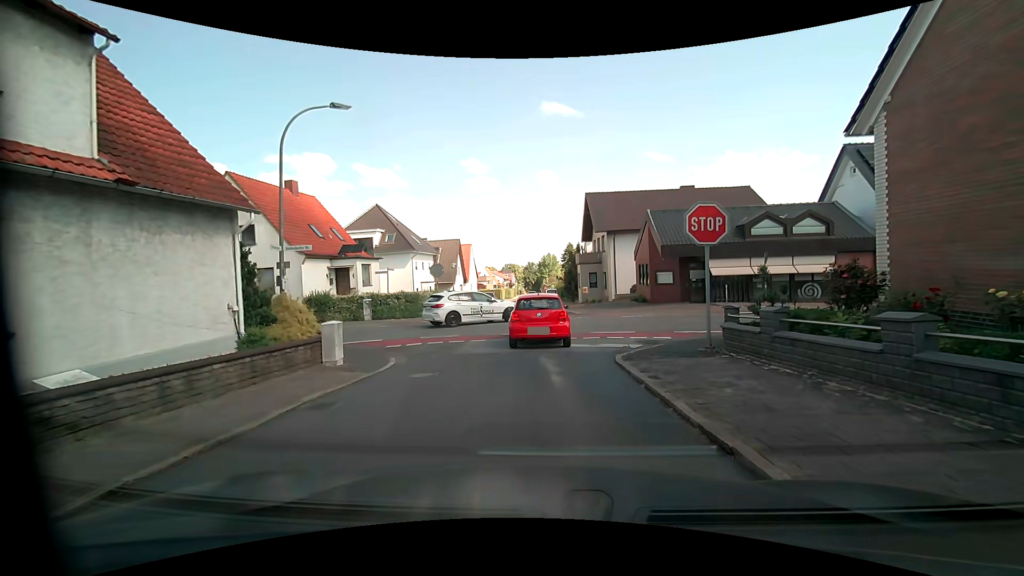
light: Day
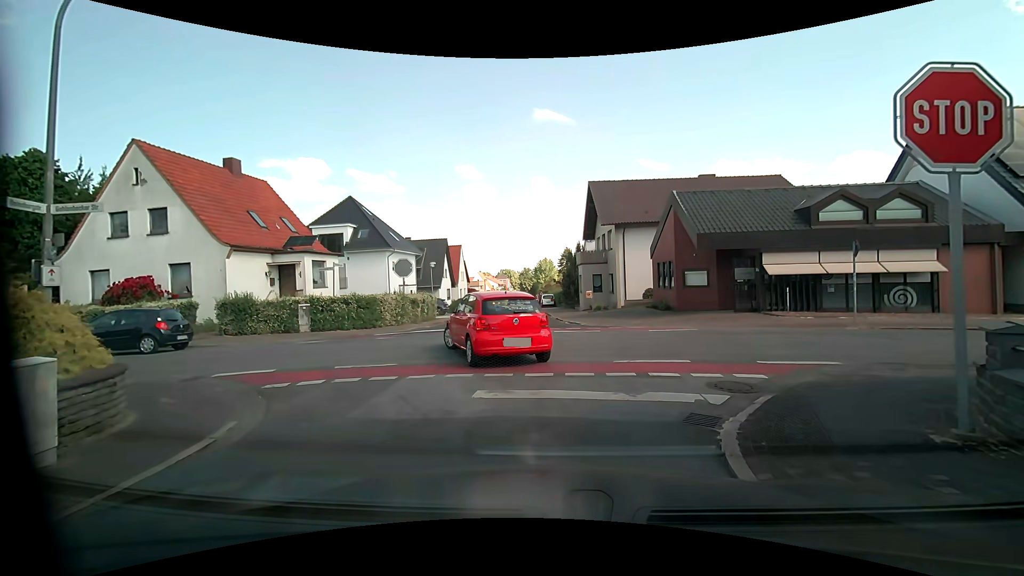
(-0.1, +6.8) m; -2°
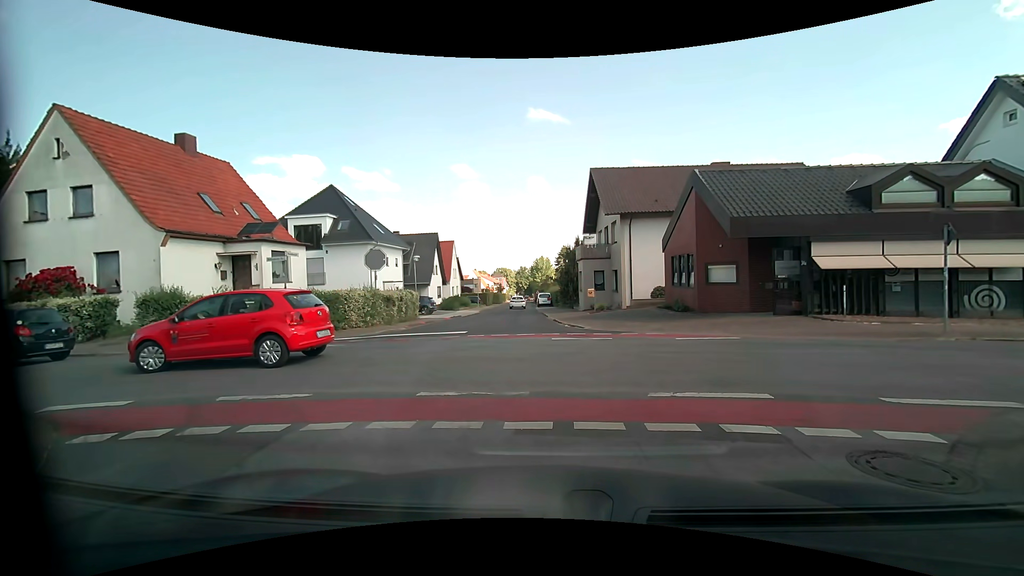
(+0.1, +3.6) m; +2°
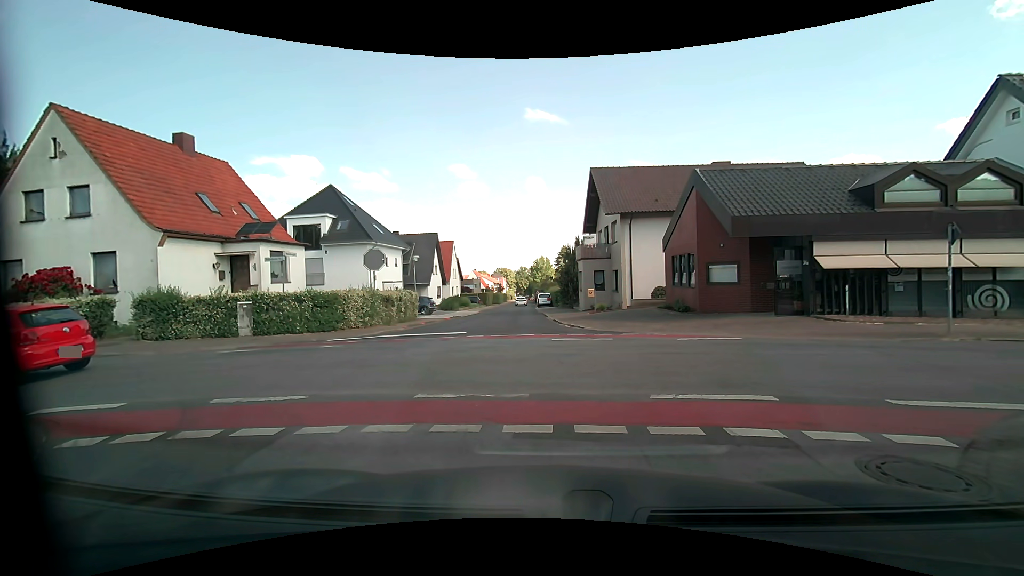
(0.0, +0.2) m; 0°
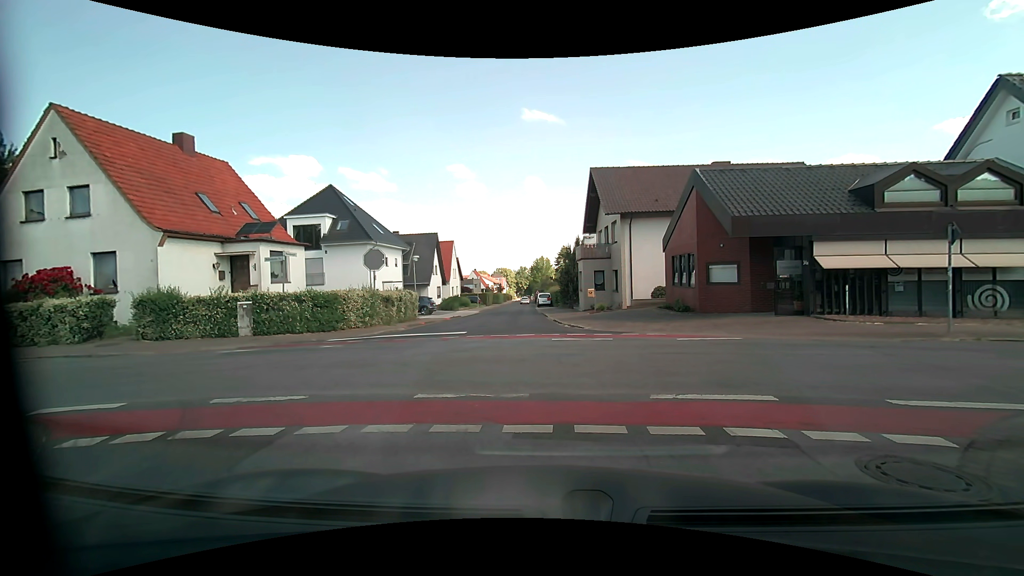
(0.0, 0.0) m; 0°
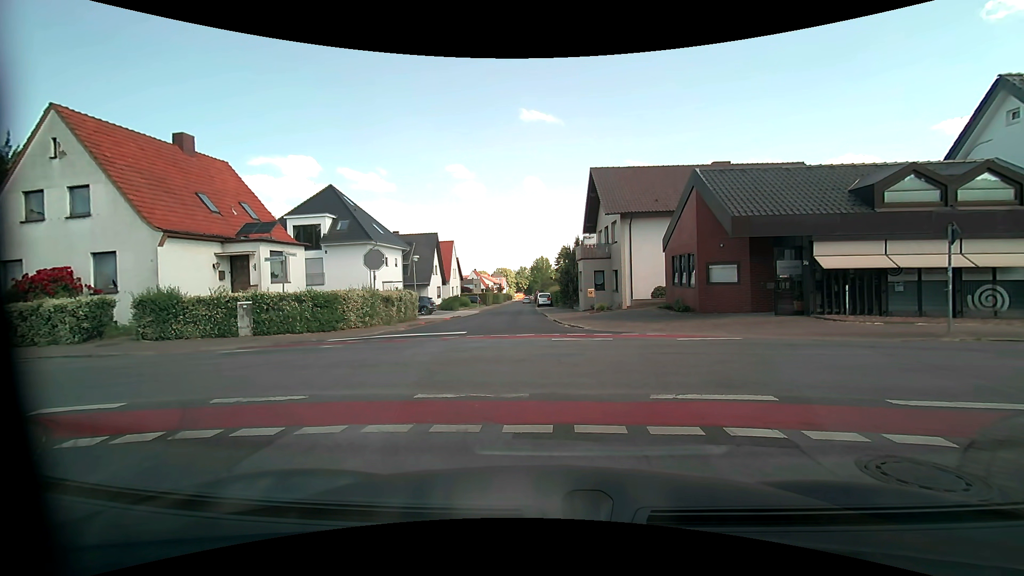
(0.0, 0.0) m; 0°
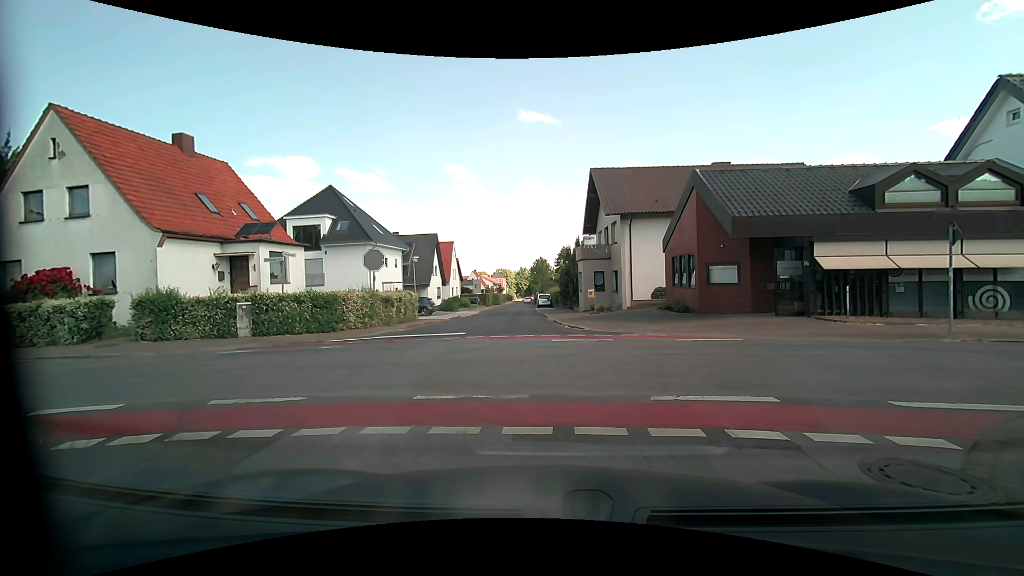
(0.0, 0.0) m; 0°
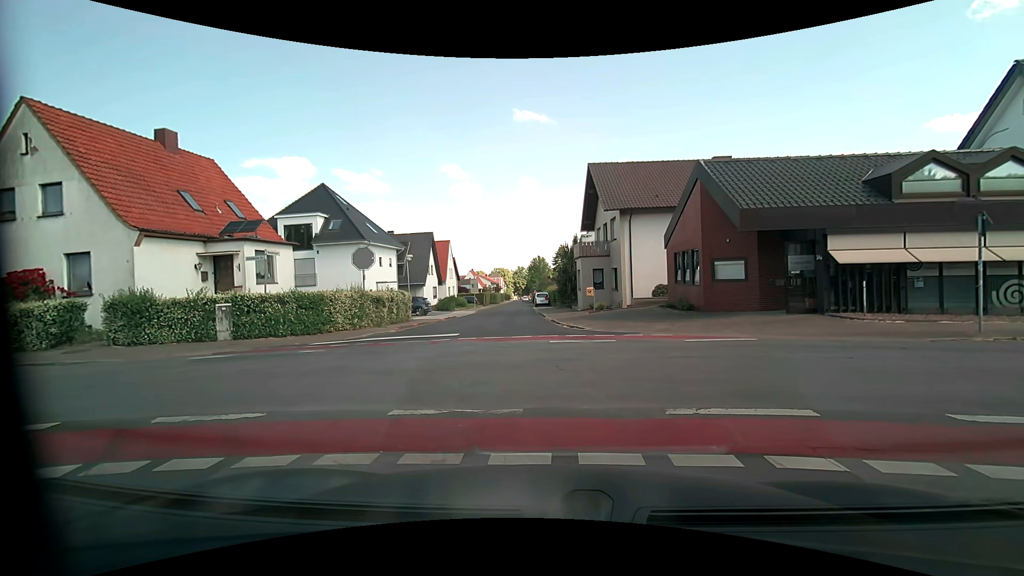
(0.0, +0.9) m; 0°
